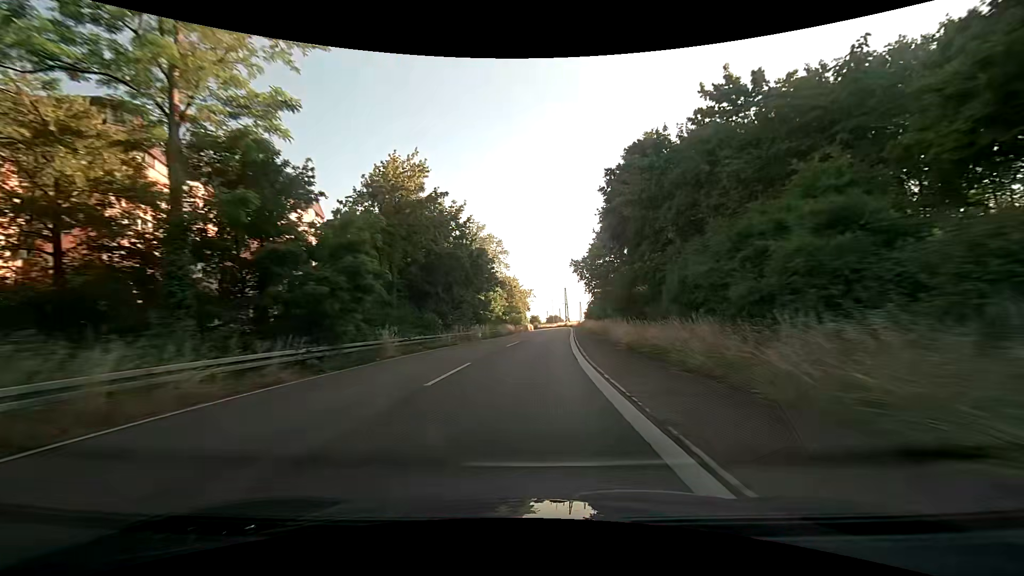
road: trunk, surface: asphalt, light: Day
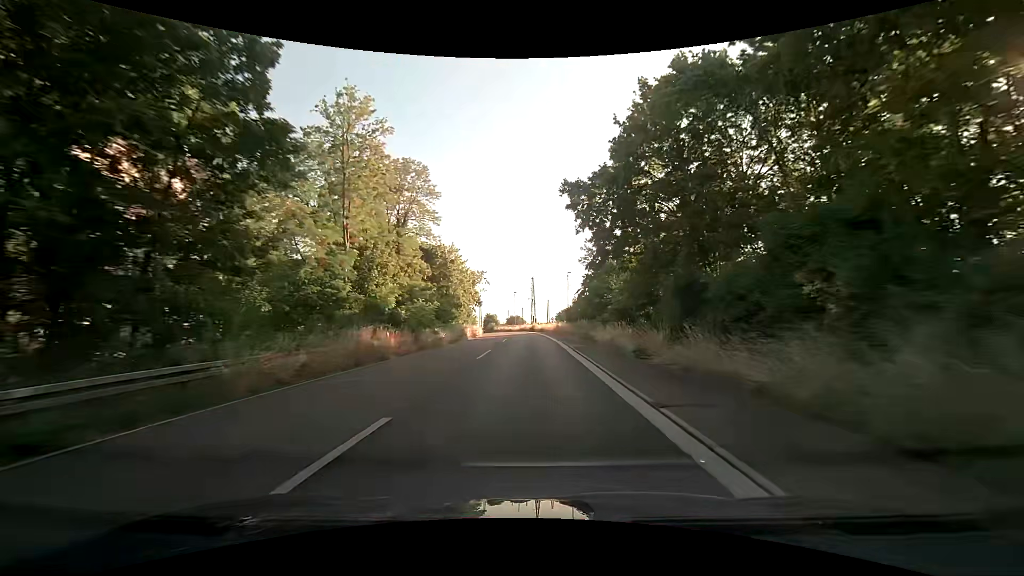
(+2.2, +45.7) m; +4°
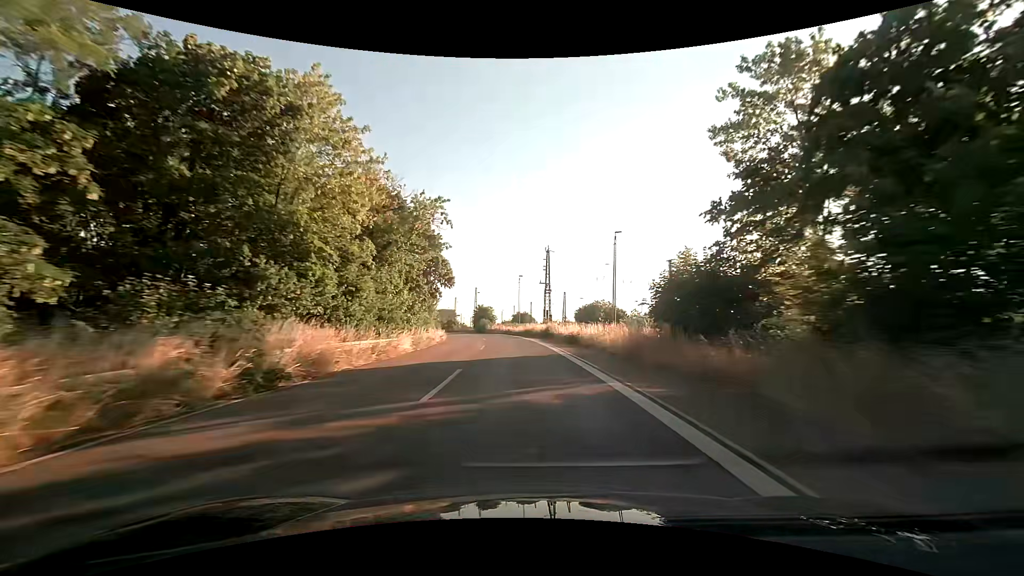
(-0.1, +46.5) m; -1°
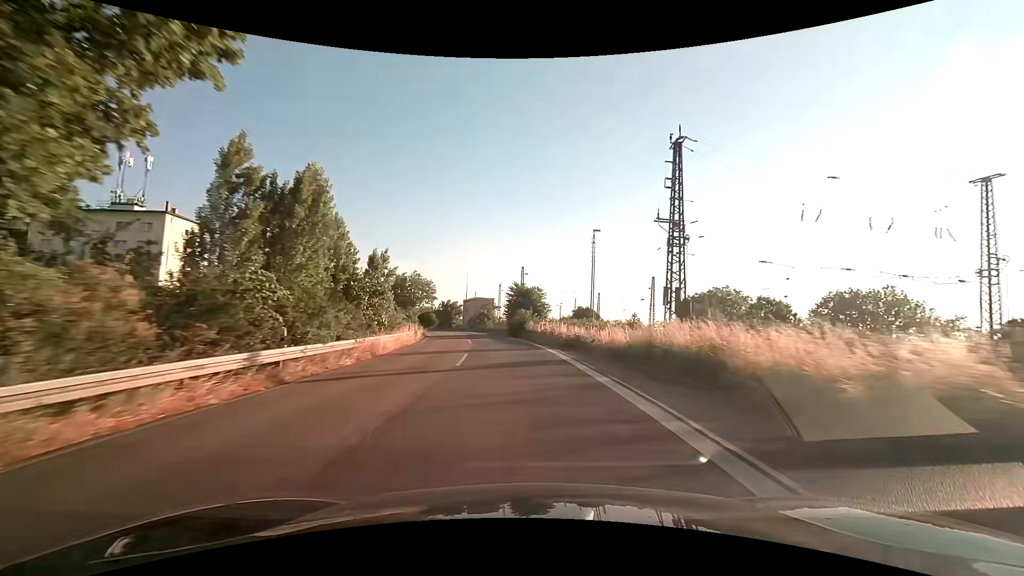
(-1.9, +47.3) m; -6°
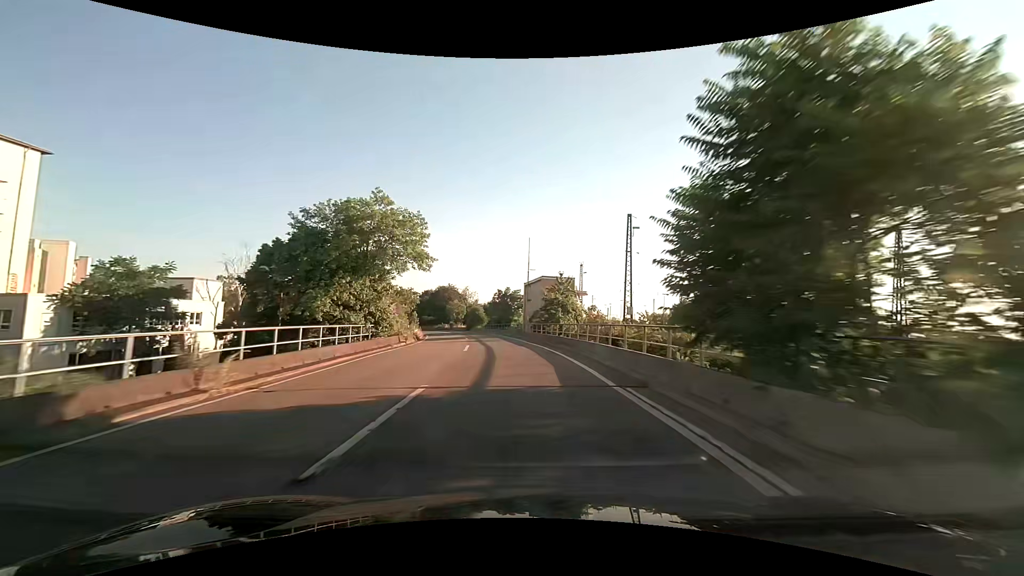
(-3.6, +47.7) m; -9°
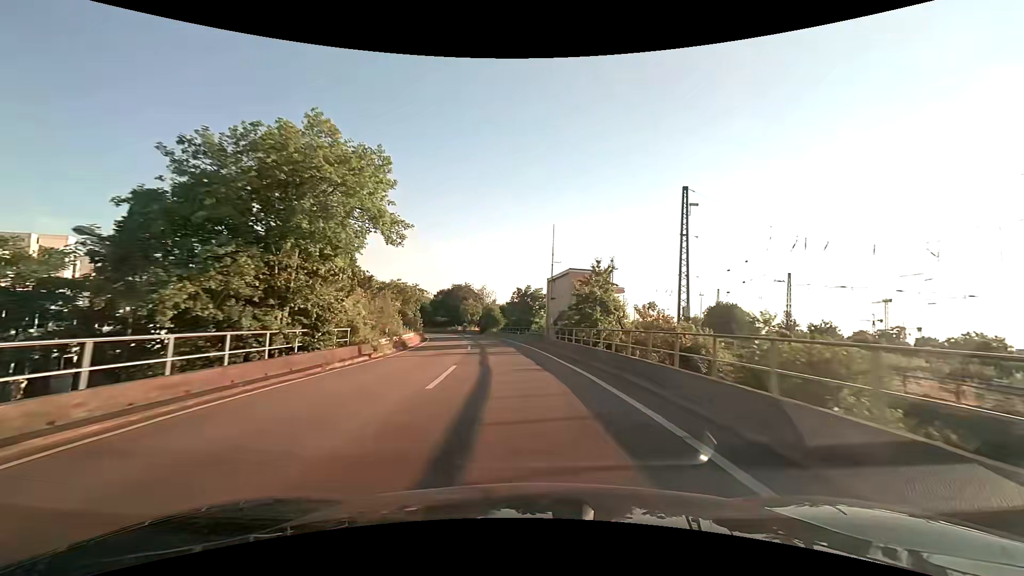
(-0.2, +11.9) m; -2°
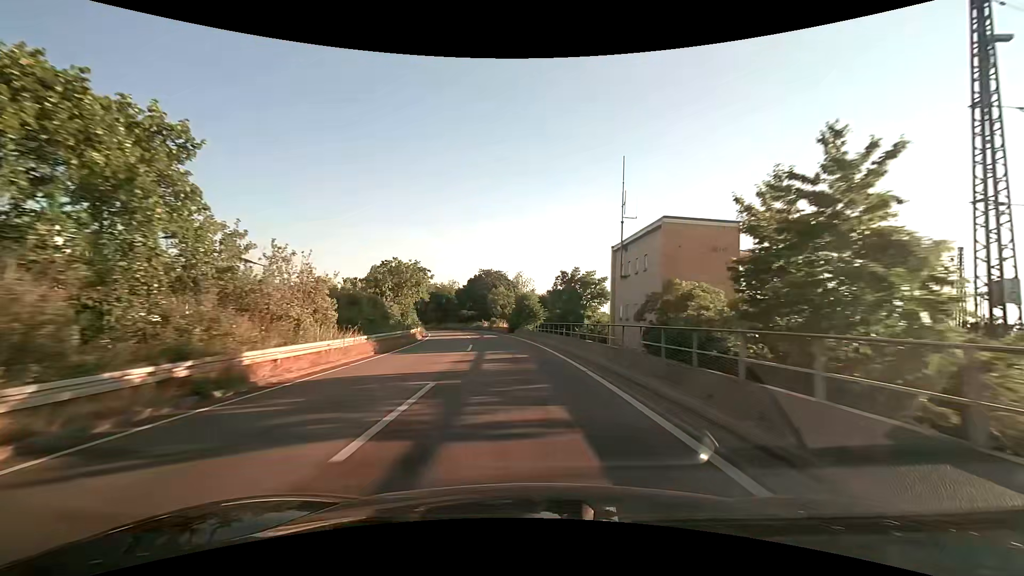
(-0.9, +23.6) m; -5°
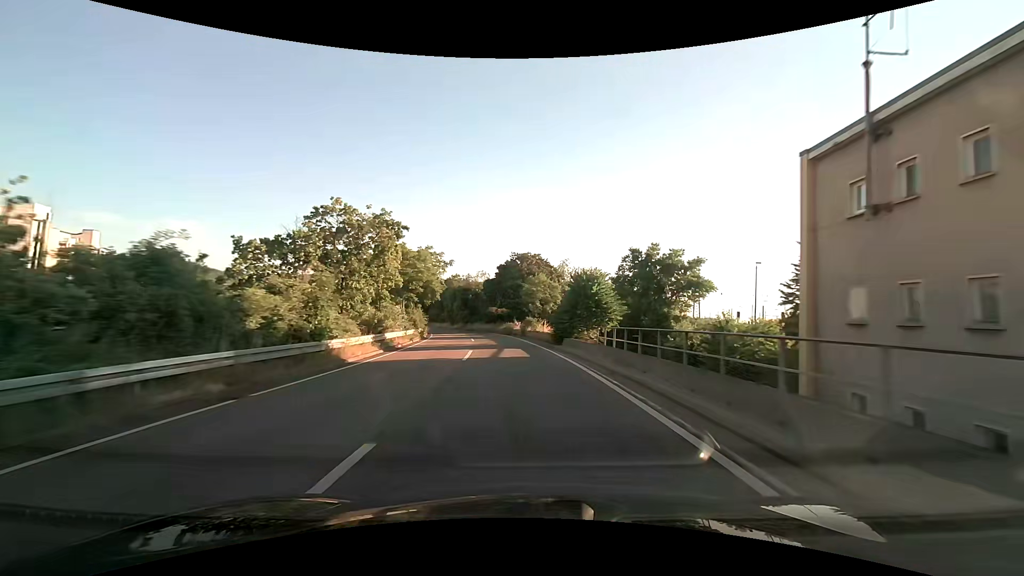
(-0.9, +23.4) m; -4°
(0, +10) (-1, +20) (-2, +30) (-3, +40) (-4, +50) (-6, +60) (-8, +69) (-11, +79) (-13, +89) (-16, +98) m
